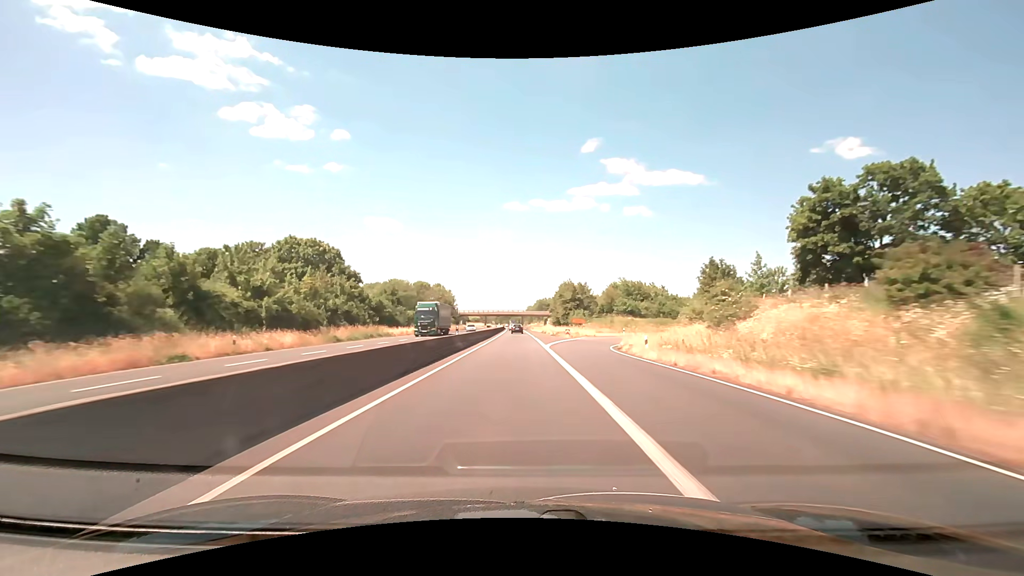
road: trunk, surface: asphalt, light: Day
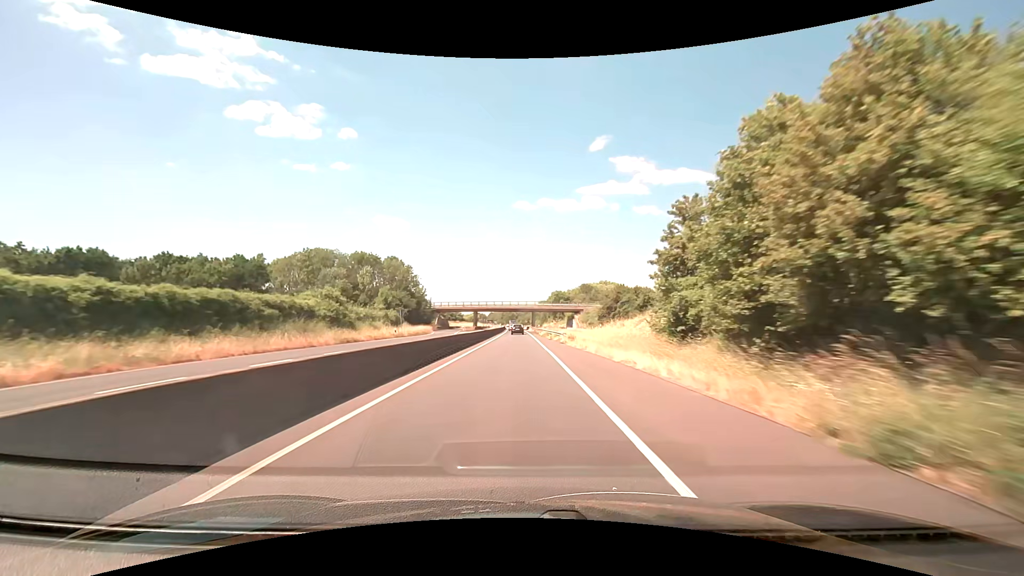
(-0.6, +77.1) m; -1°
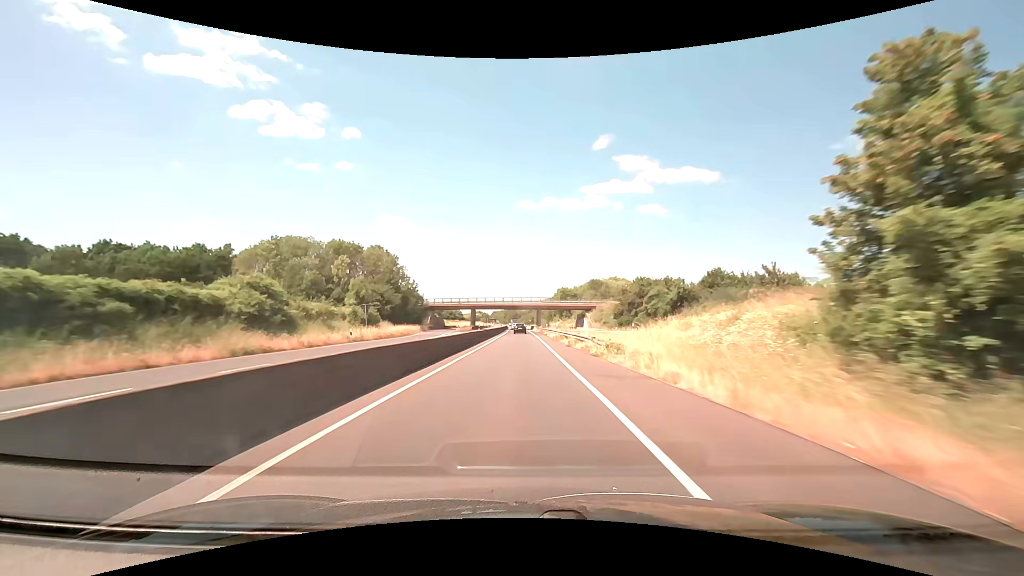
(0.0, +15.2) m; 0°
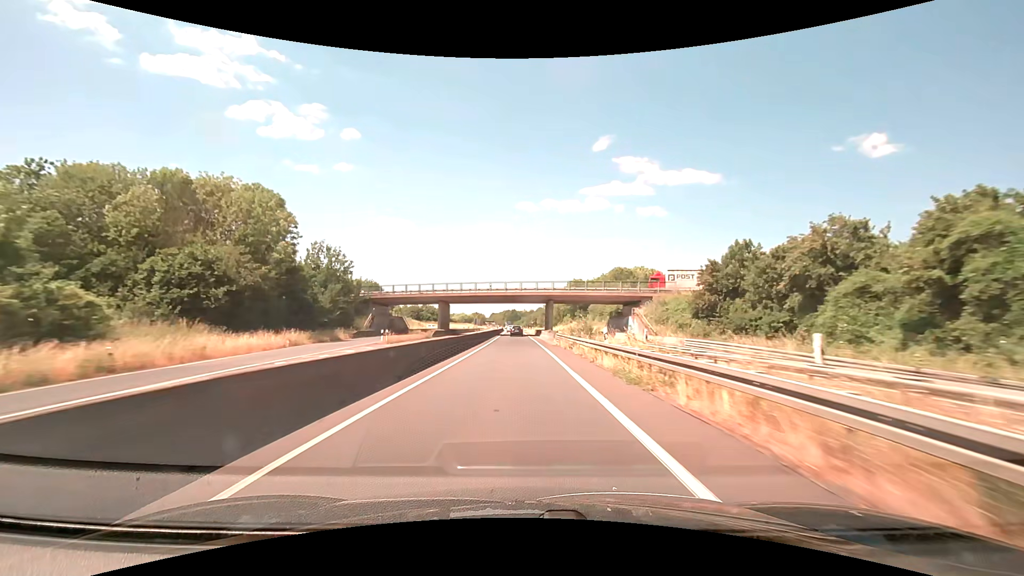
(+0.1, +45.5) m; 0°
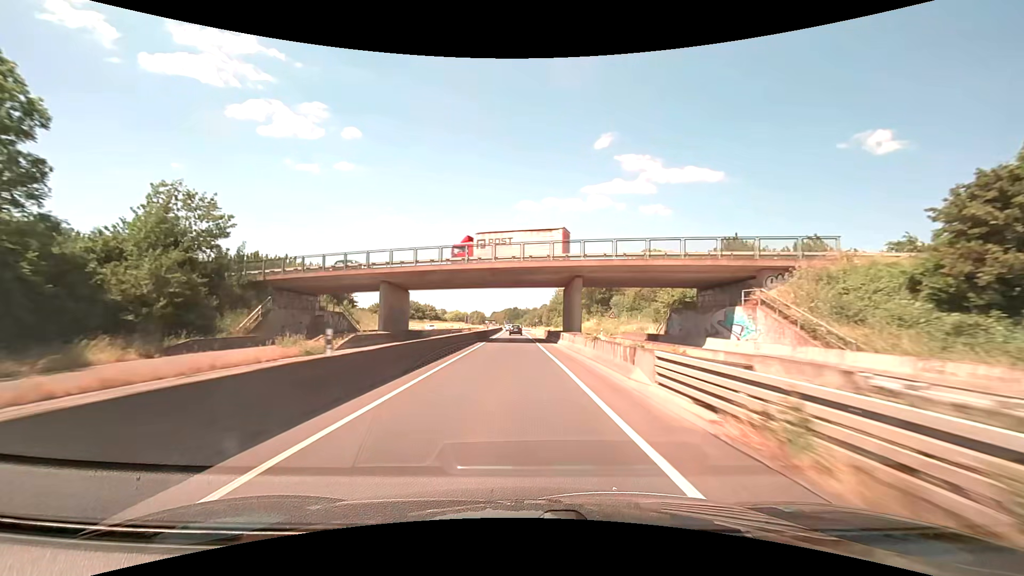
(-0.1, +30.8) m; 0°
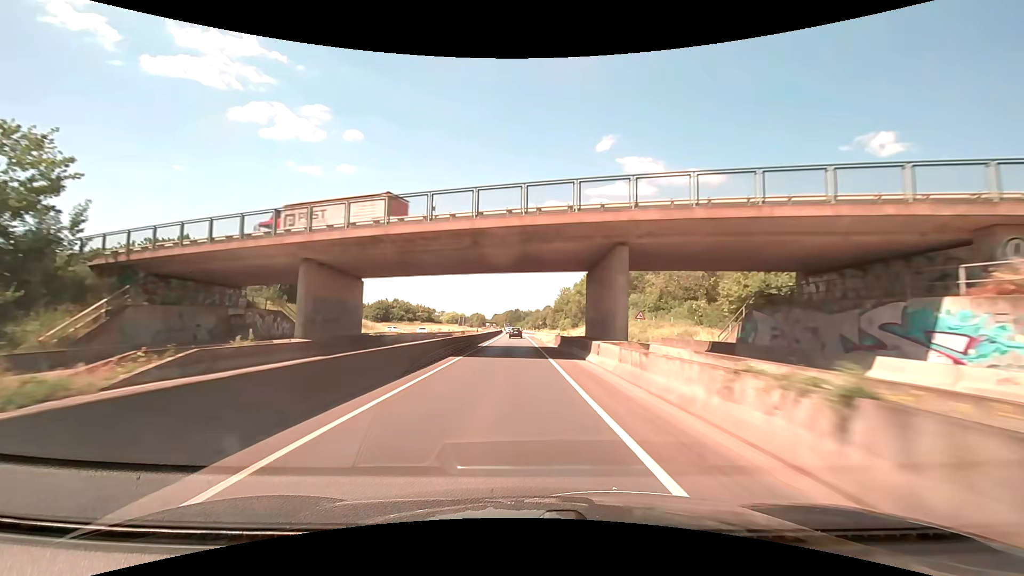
(0.0, +15.5) m; 0°
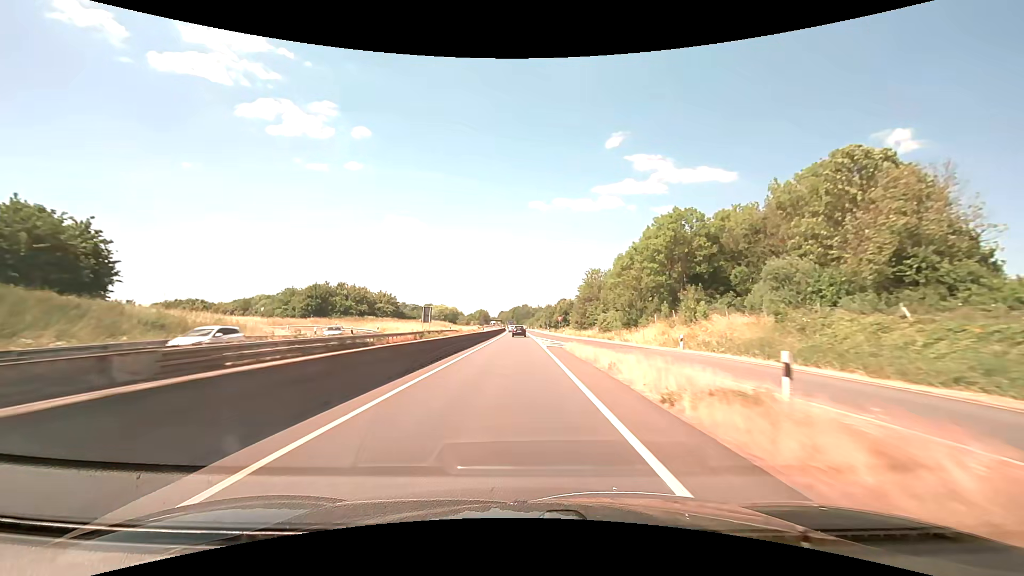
(-0.4, +46.6) m; -1°
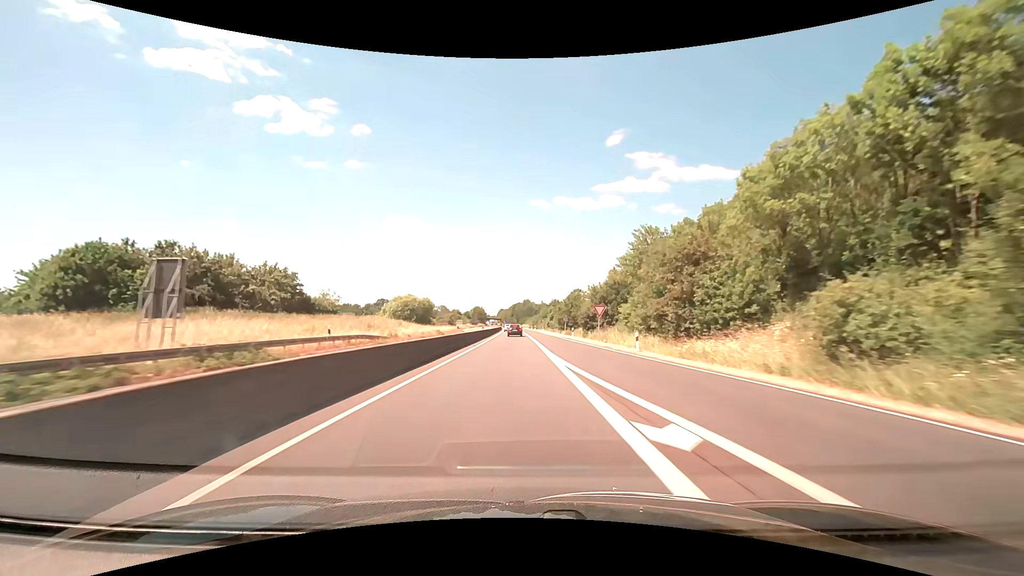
(0.0, +46.0) m; 0°
(0, +10) (0, +20) (0, +30) (0, +40) (0, +50) (0, +60) (-1, +70) (-1, +80) (-1, +90) (-1, +100) m
